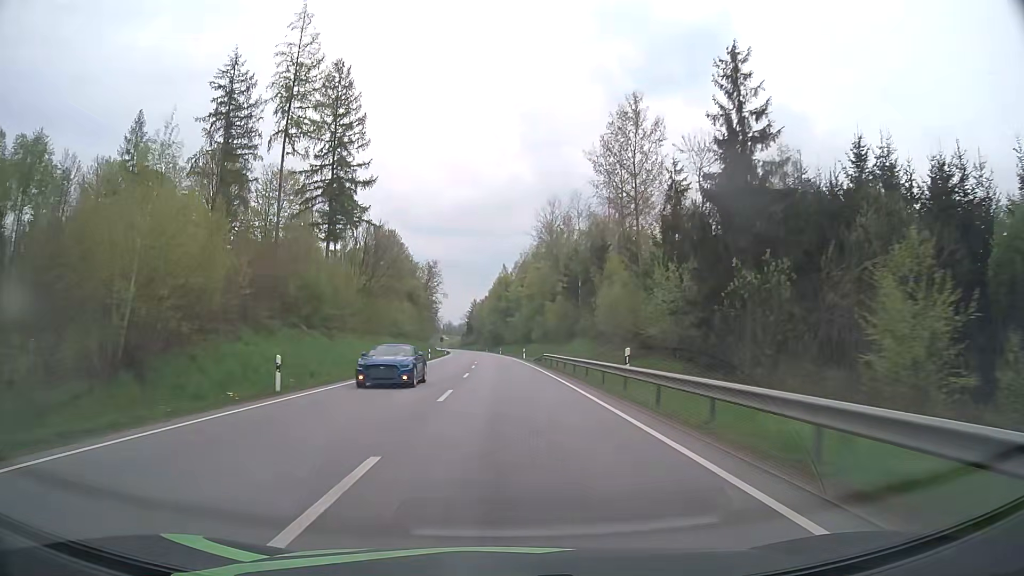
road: primary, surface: asphalt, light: Day
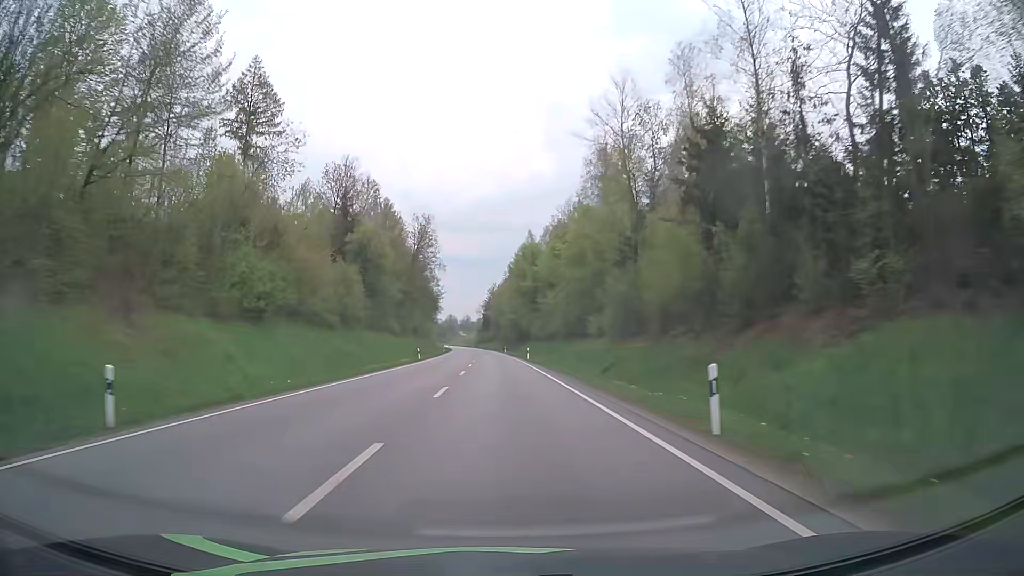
(-0.9, +59.1) m; -2°
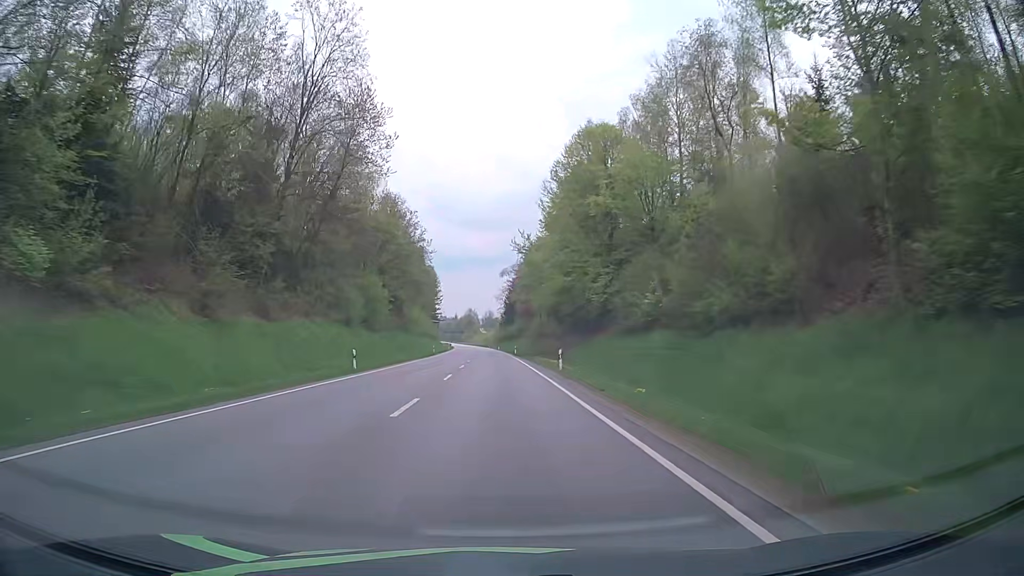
(-1.5, +76.9) m; -2°
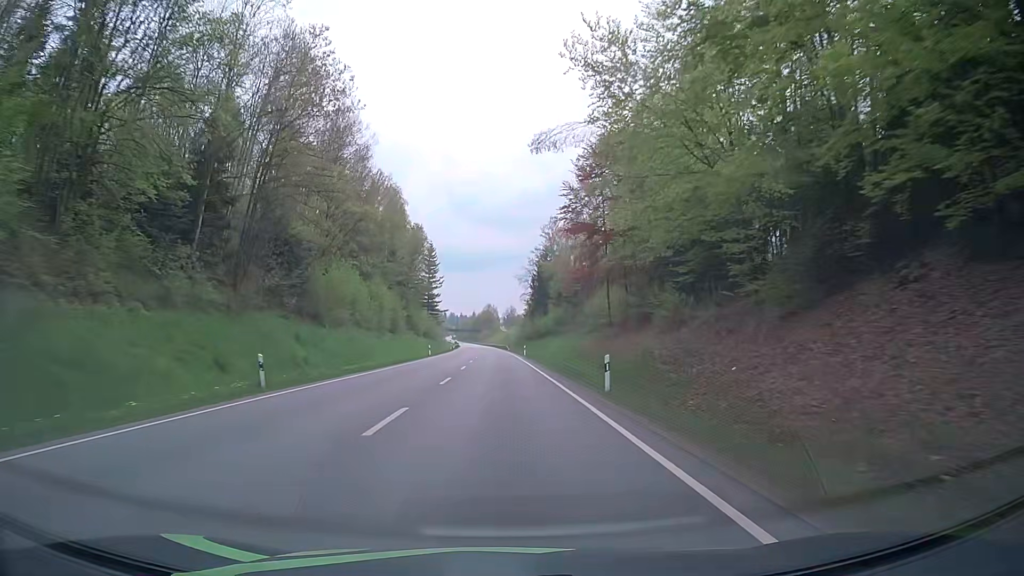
(-1.0, +62.5) m; -2°
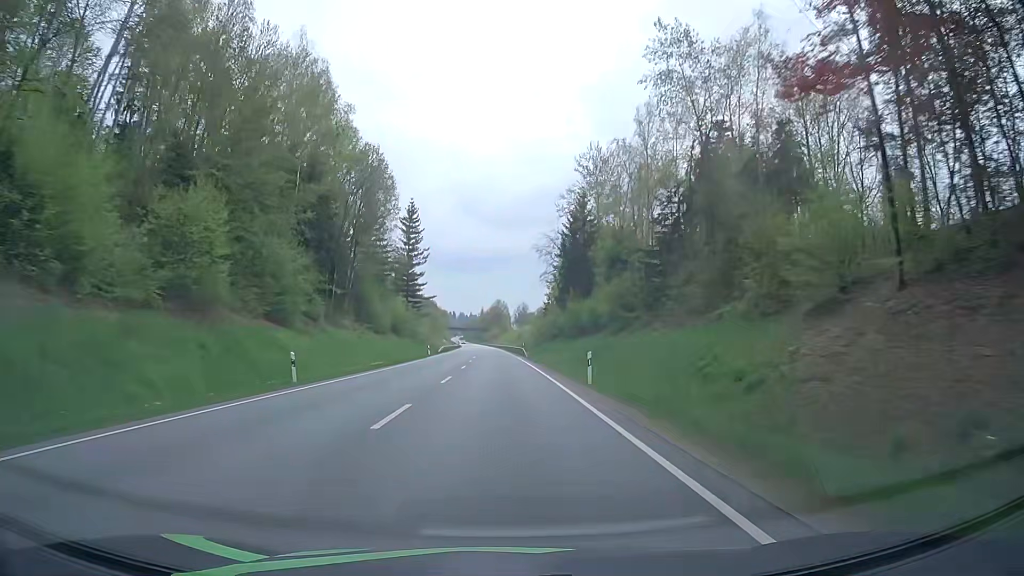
(-0.1, +47.2) m; -1°
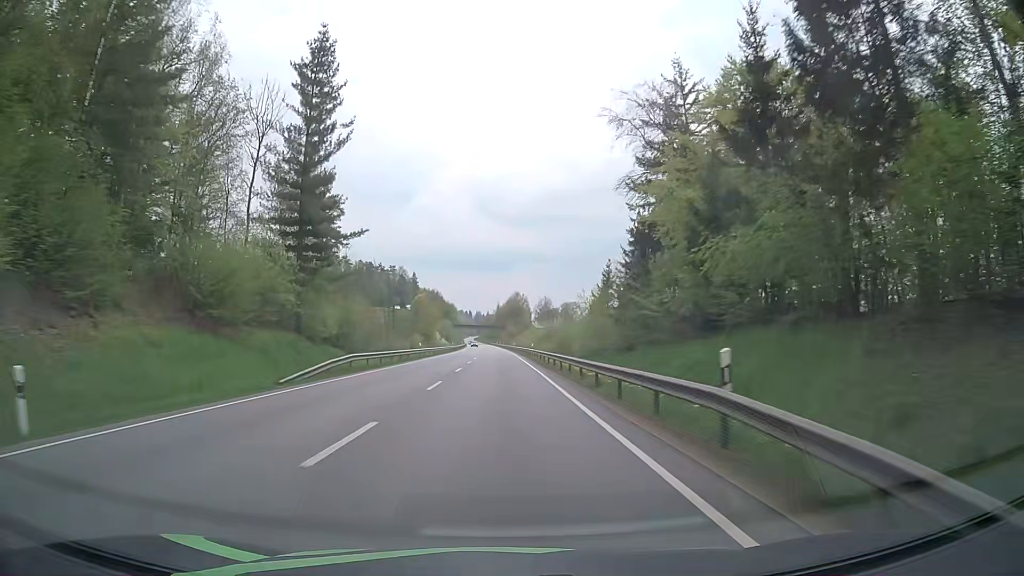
(-0.7, +63.1) m; -2°
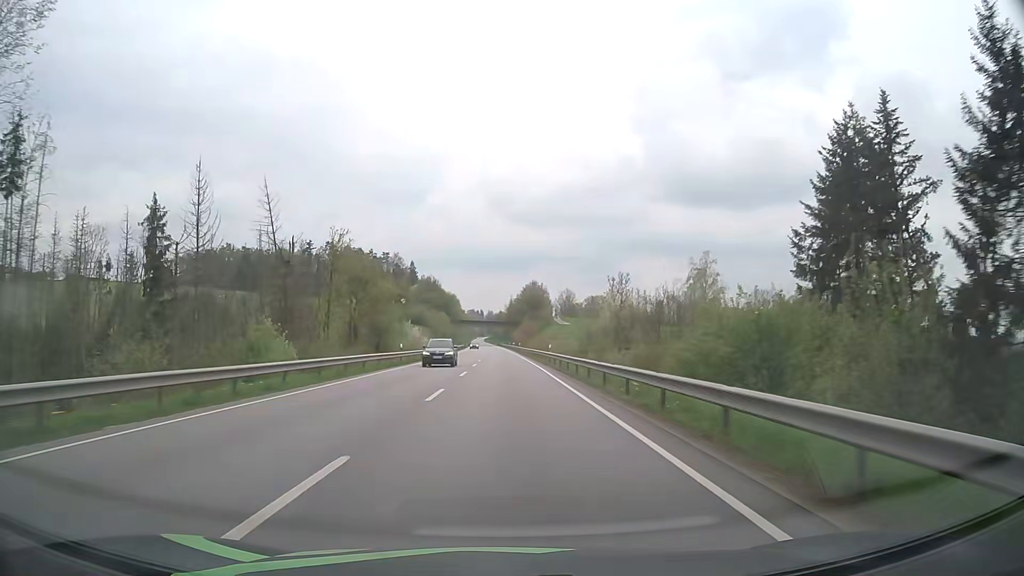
(-0.7, +63.3) m; -1°
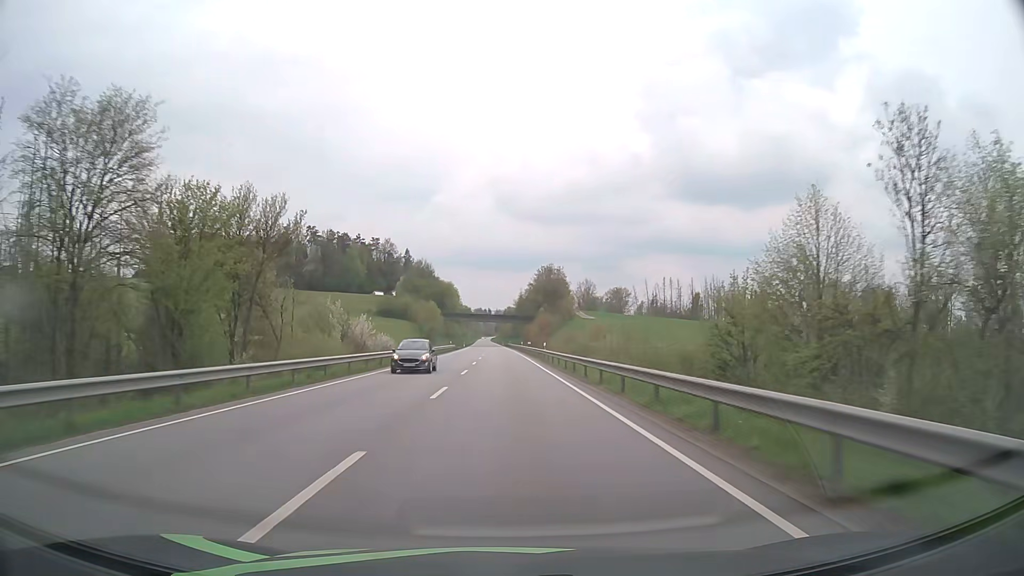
(-0.2, +47.6) m; -1°
(0, +10) (0, +20) (0, +30) (0, +40) (0, +50) (0, +60) (-1, +70) (-1, +80) (-1, +90) (-1, +100) m
